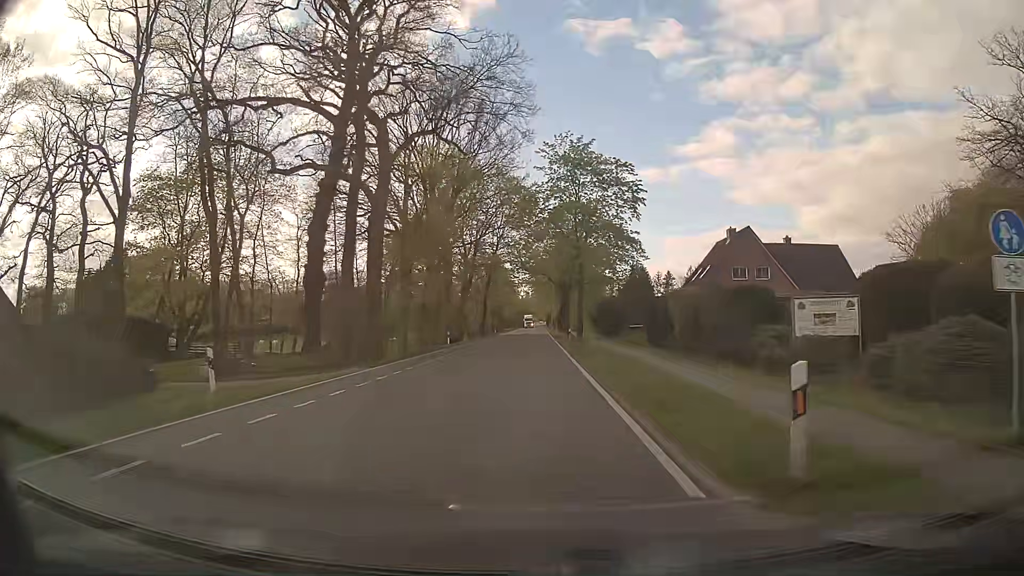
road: tertiary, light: Day
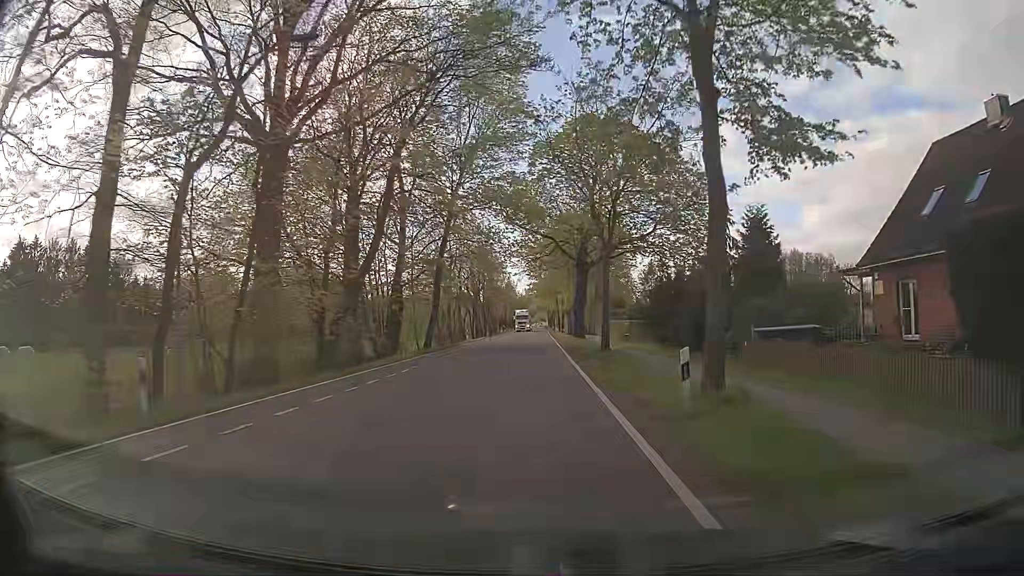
(0.0, +38.0) m; 0°
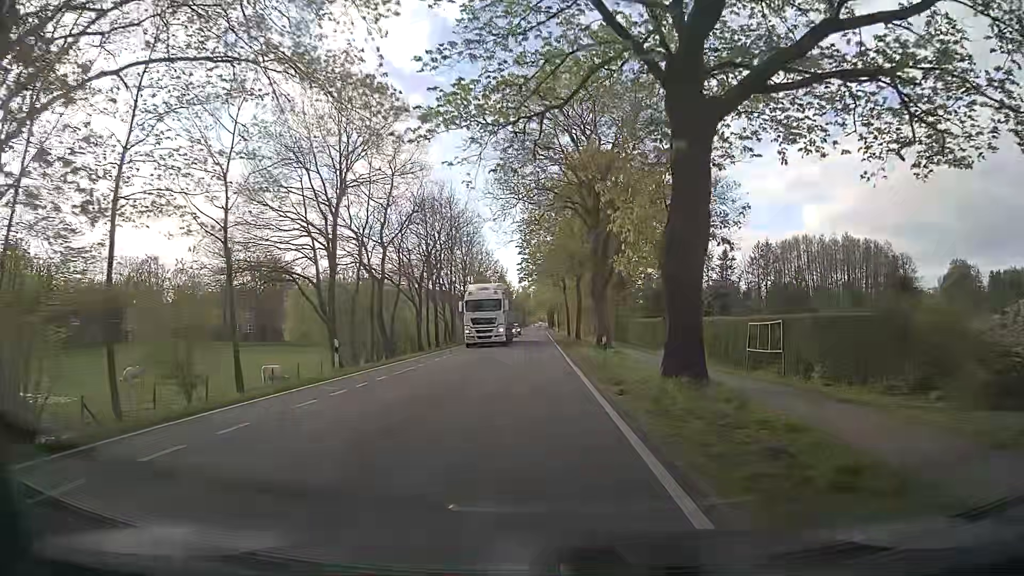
(0.0, +38.1) m; 0°
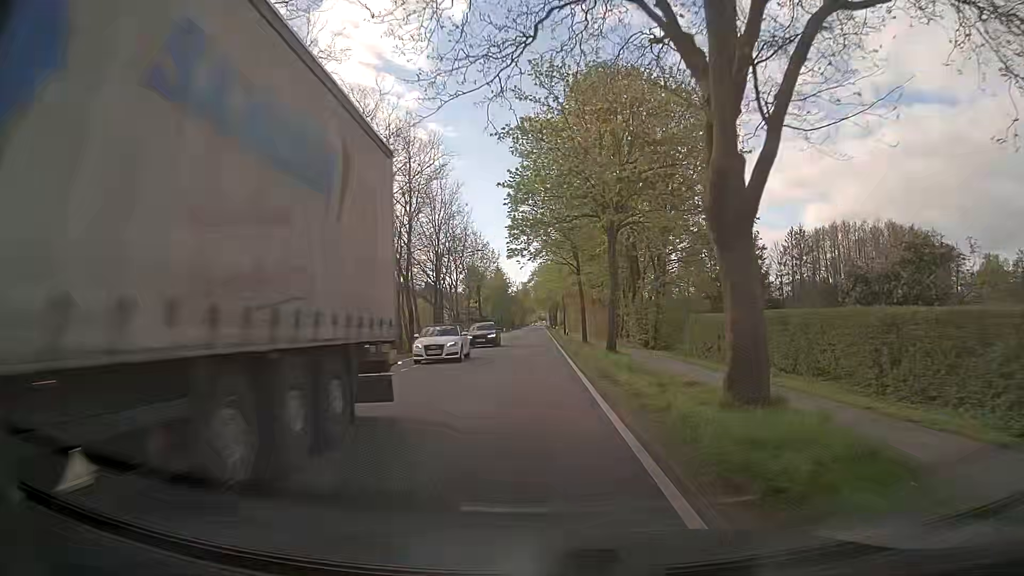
(+0.1, +22.9) m; 0°
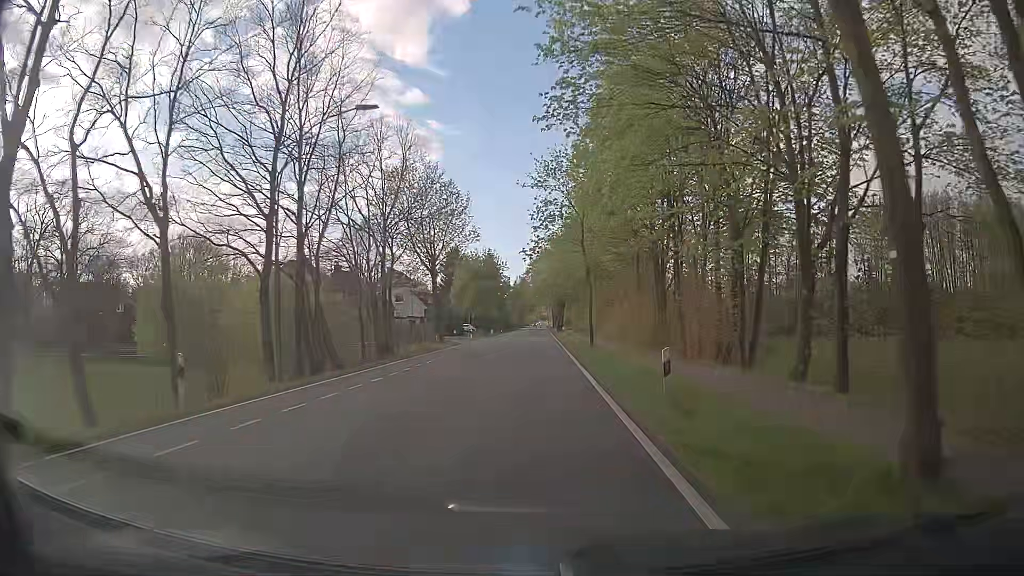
(+0.1, +38.1) m; 0°
